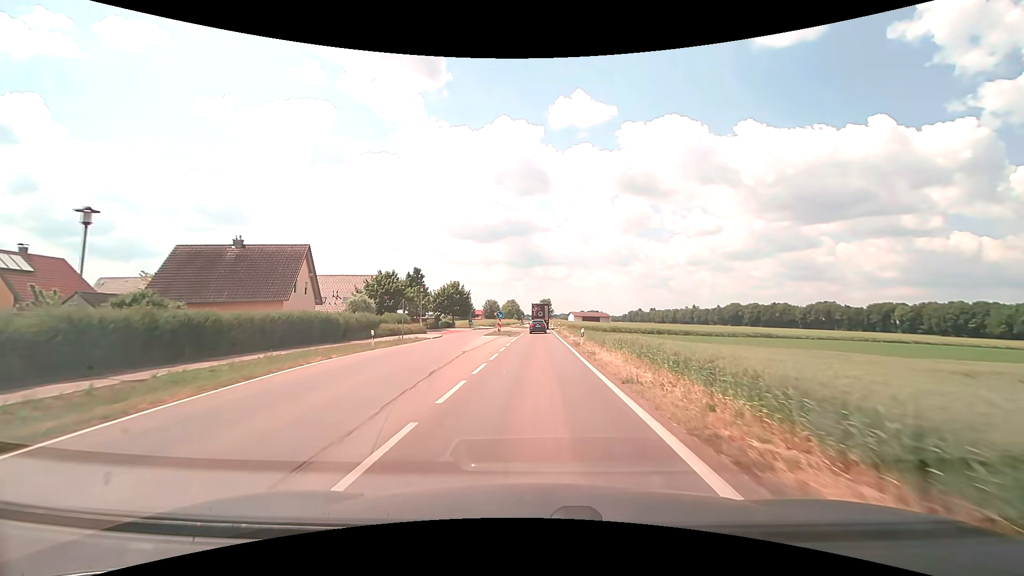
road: tertiary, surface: asphalt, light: Day
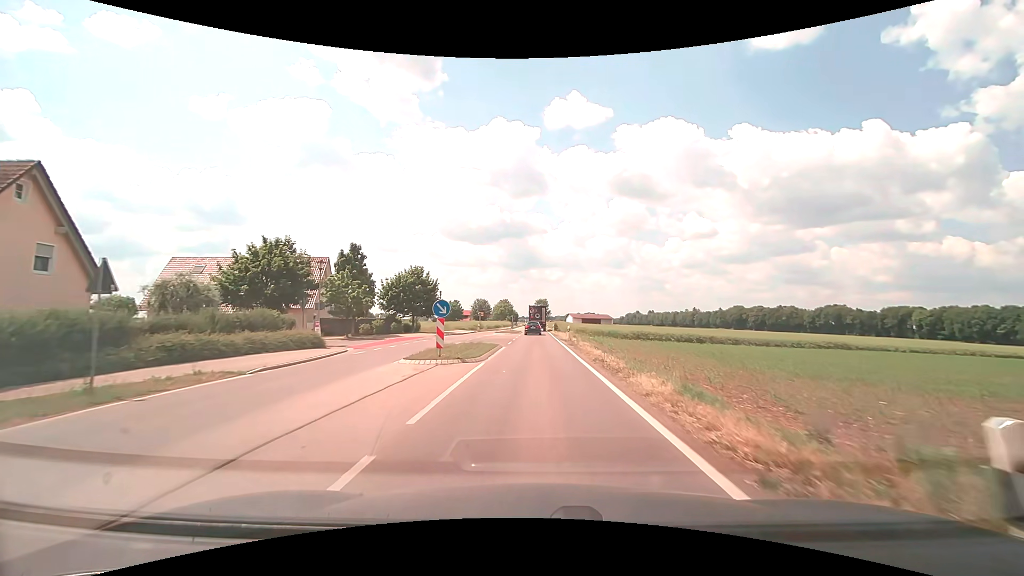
(0.0, +24.2) m; 0°
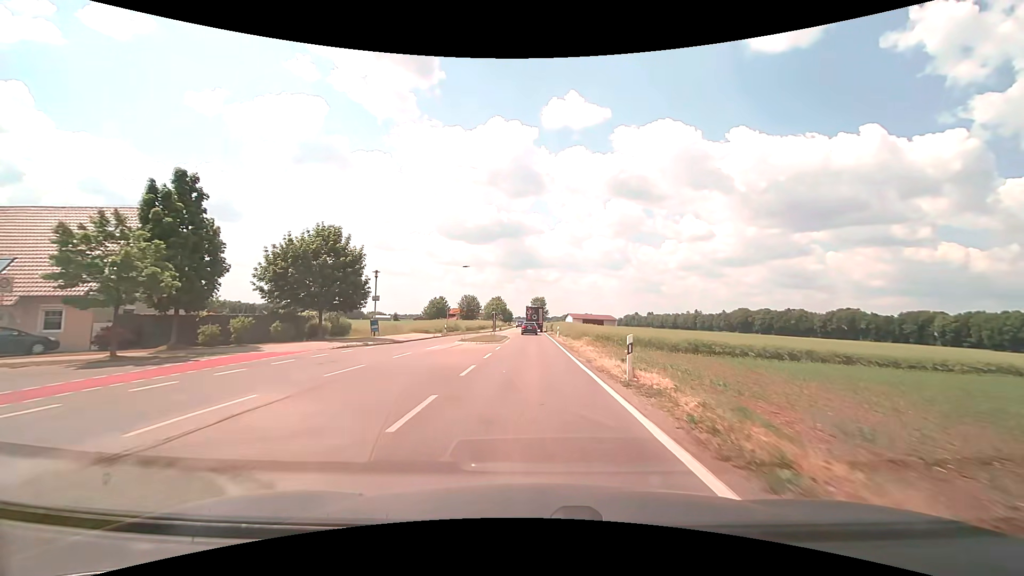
(+0.1, +24.5) m; 0°
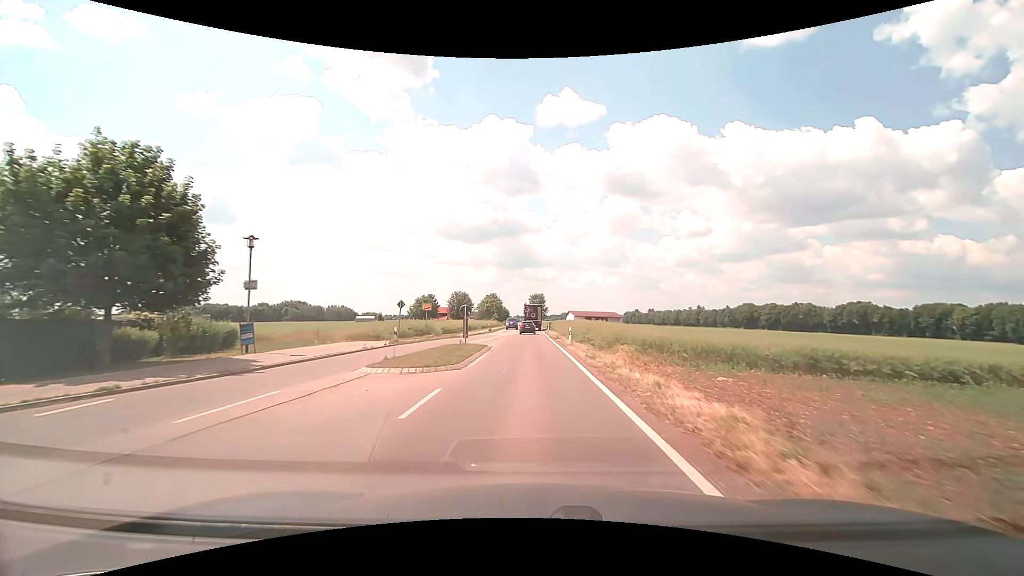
(+0.1, +16.9) m; 0°
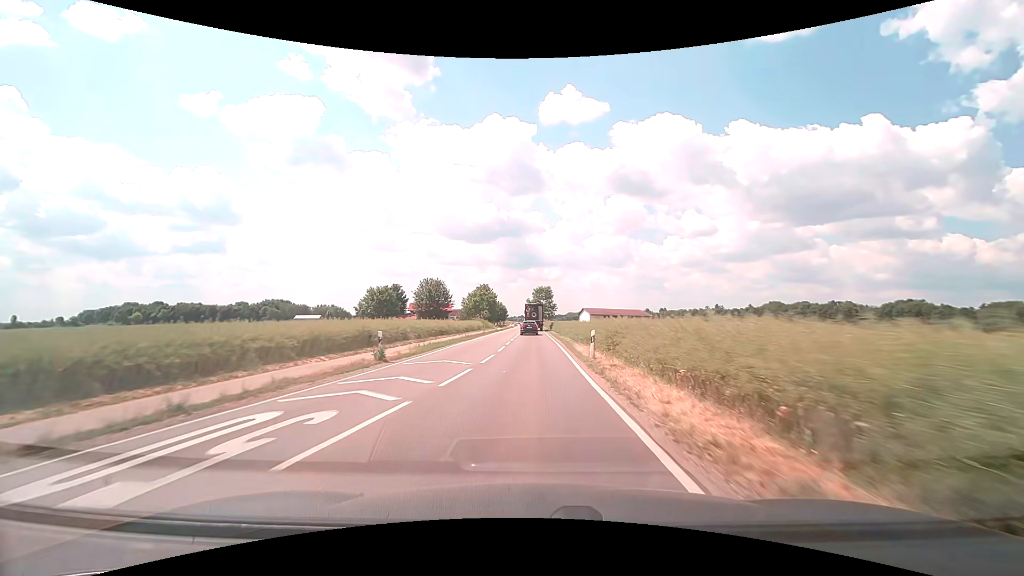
(-0.2, +46.6) m; -1°
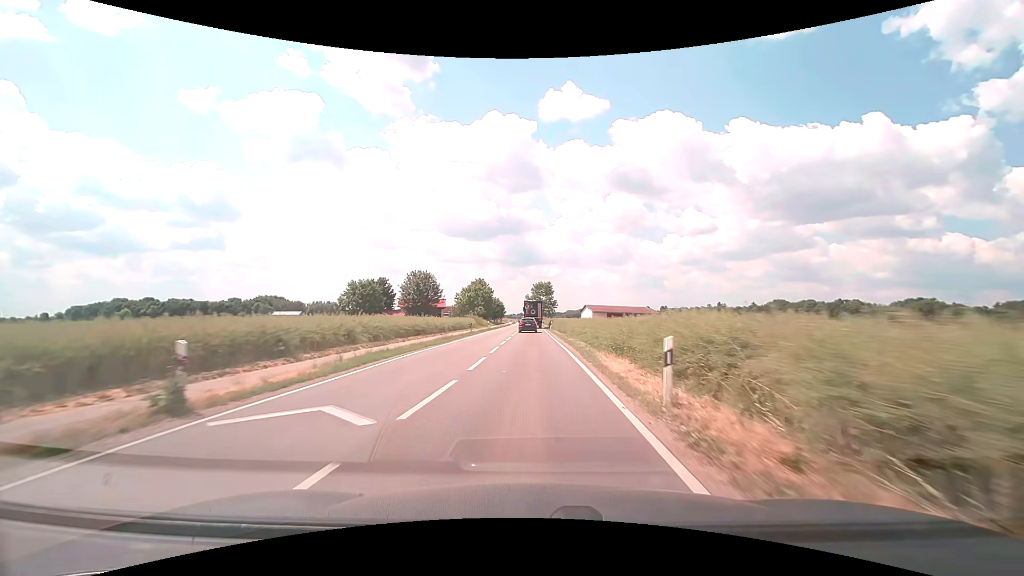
(0.0, +10.2) m; 0°
(0, +10) (0, +20) (0, +30) (0, +40) (0, +50) (0, +60) (-1, +70) (-1, +80) (-1, +90) (-1, +100) m
